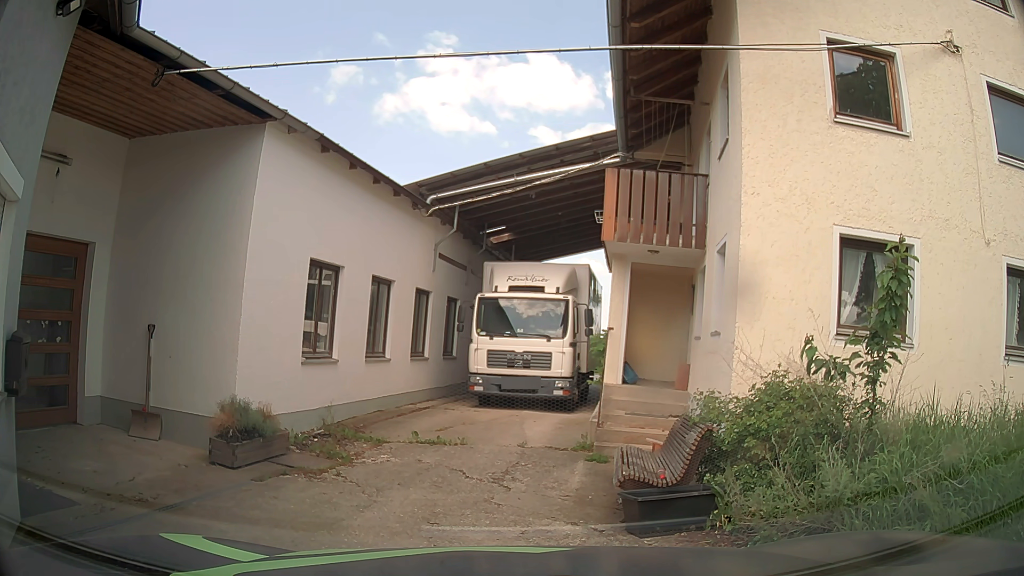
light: Day
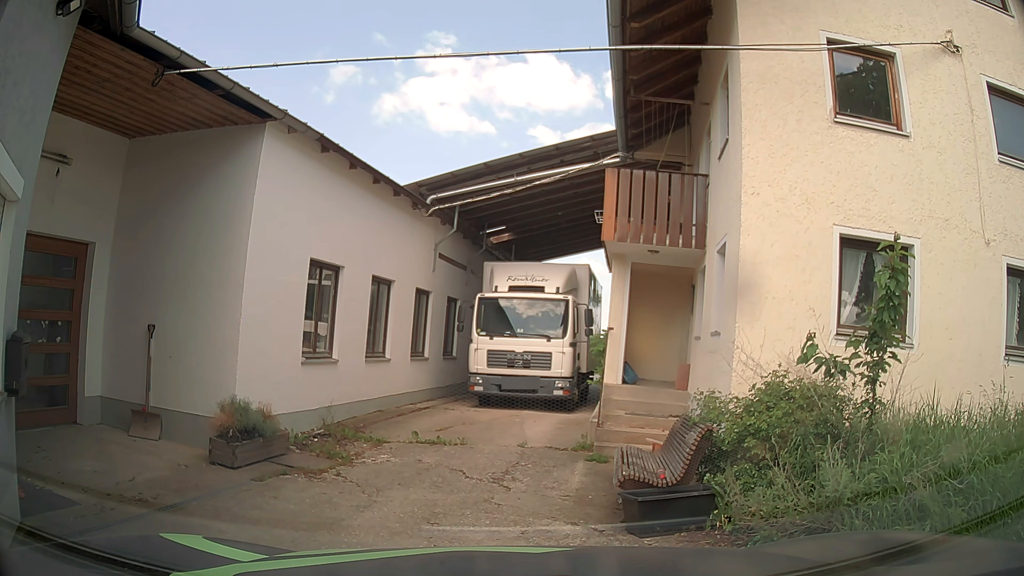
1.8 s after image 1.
(0.0, 0.0) m; 0°
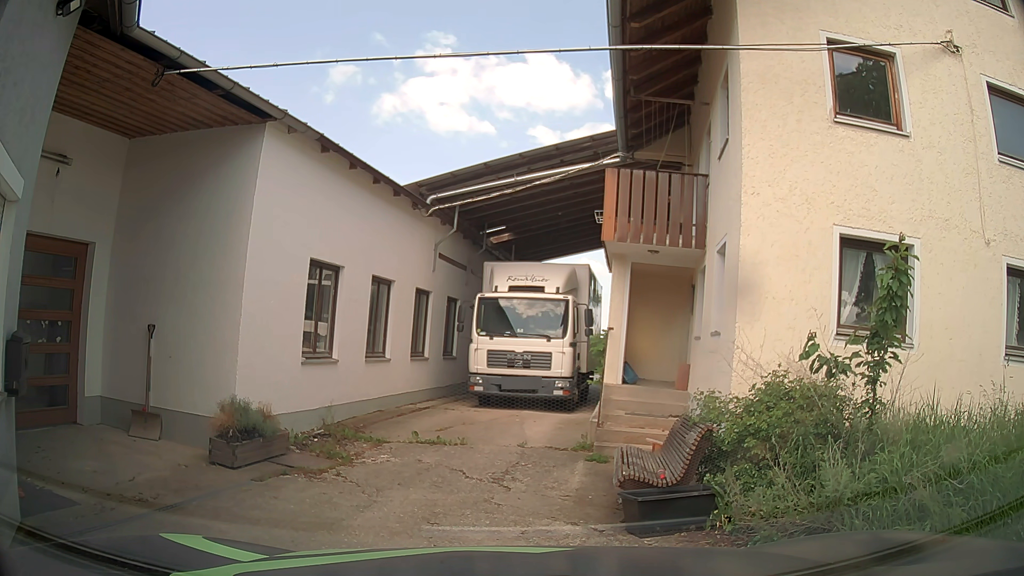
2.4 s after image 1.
(0.0, 0.0) m; 0°
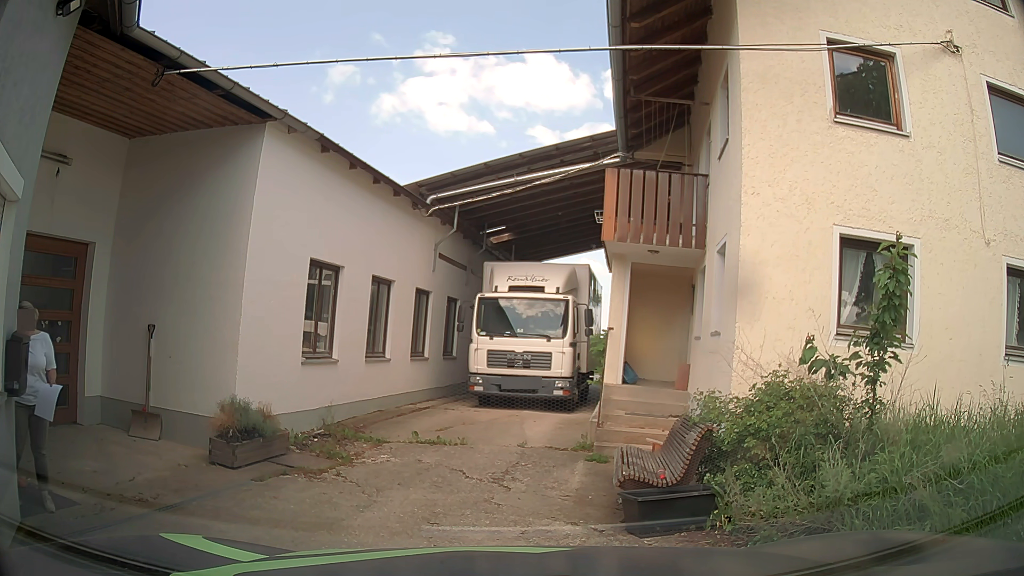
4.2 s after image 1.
(0.0, 0.0) m; 0°
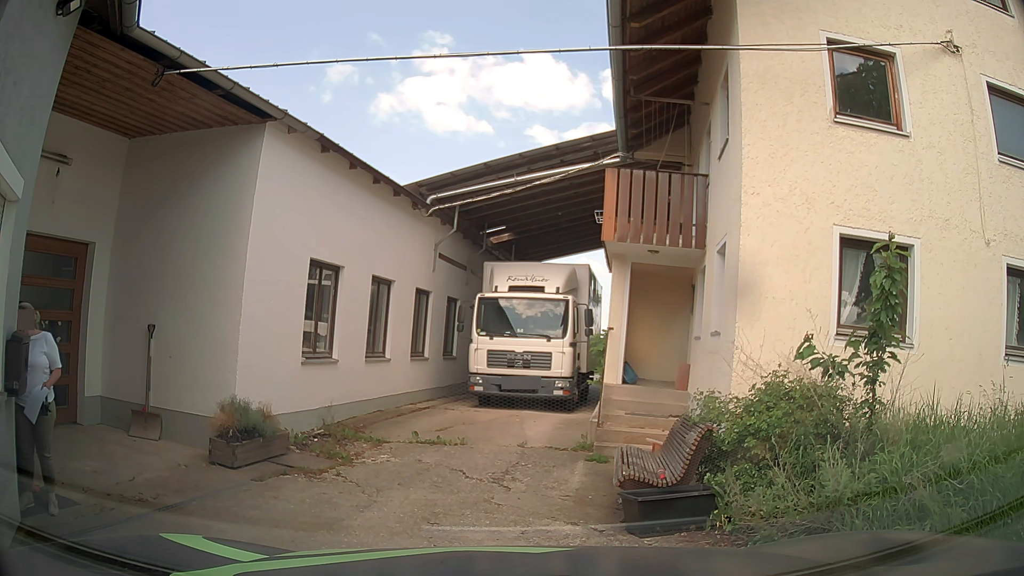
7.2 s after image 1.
(0.0, 0.0) m; 0°
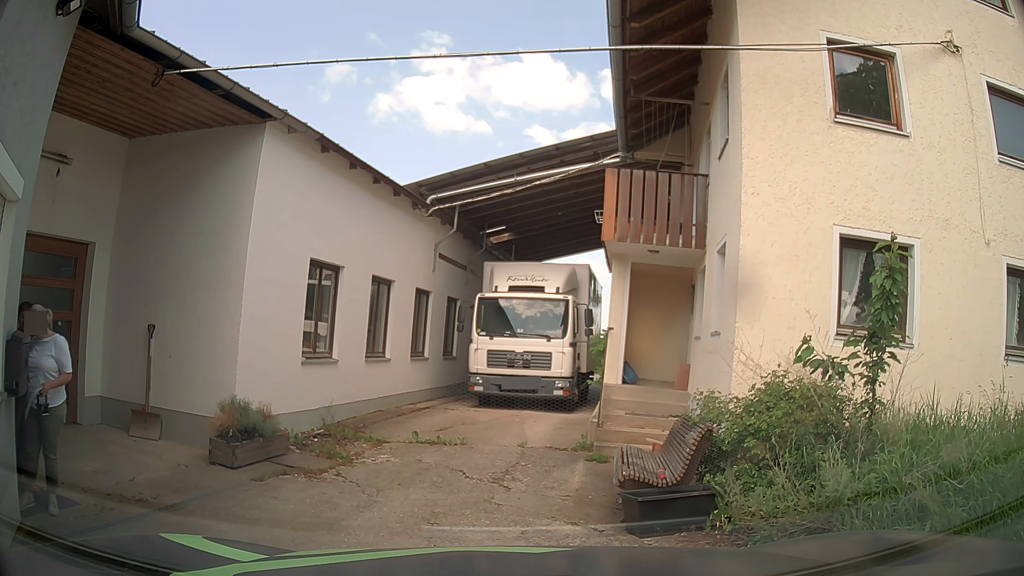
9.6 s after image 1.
(0.0, 0.0) m; 0°
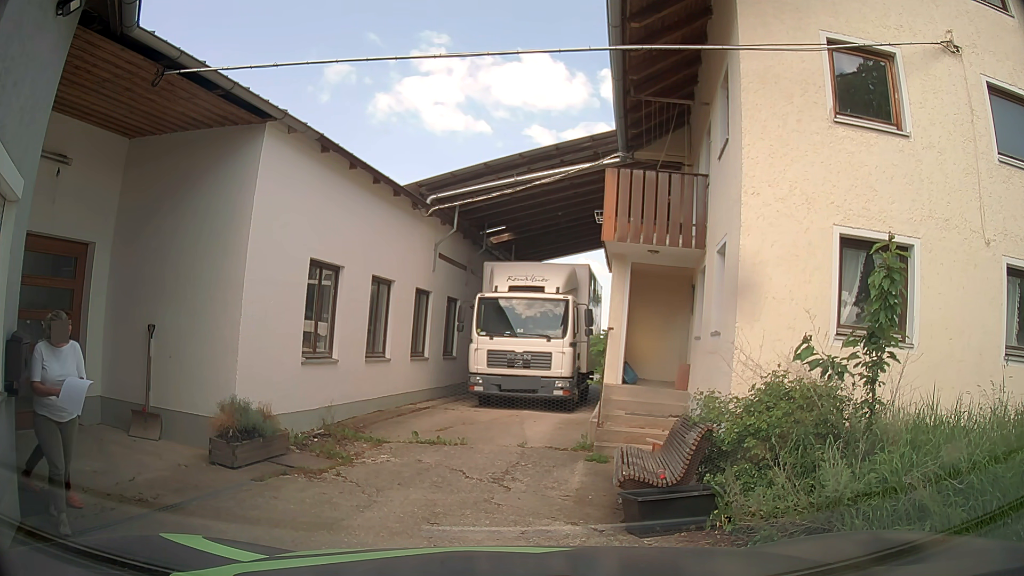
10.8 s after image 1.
(0.0, 0.0) m; 0°
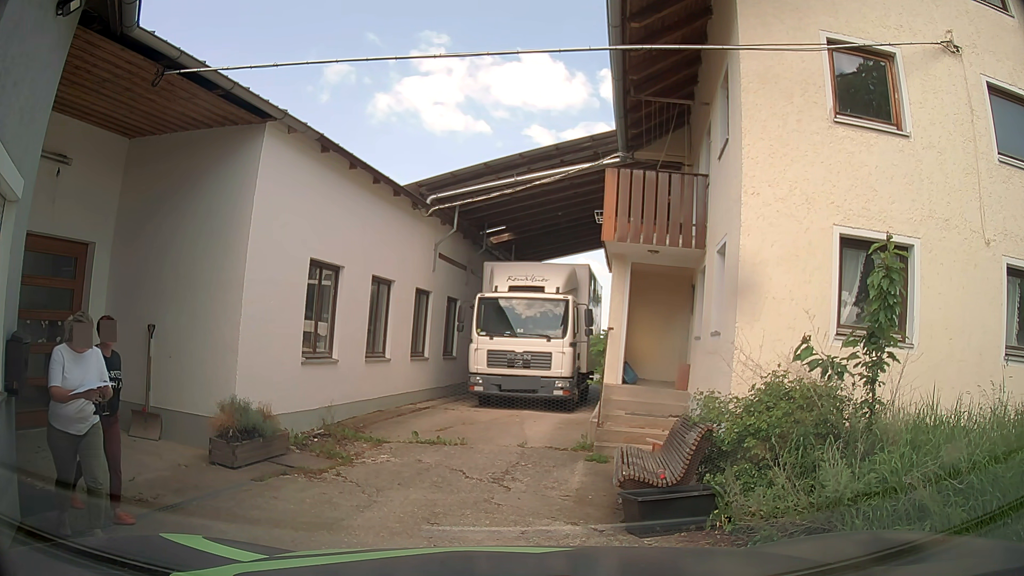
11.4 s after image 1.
(0.0, 0.0) m; 0°
